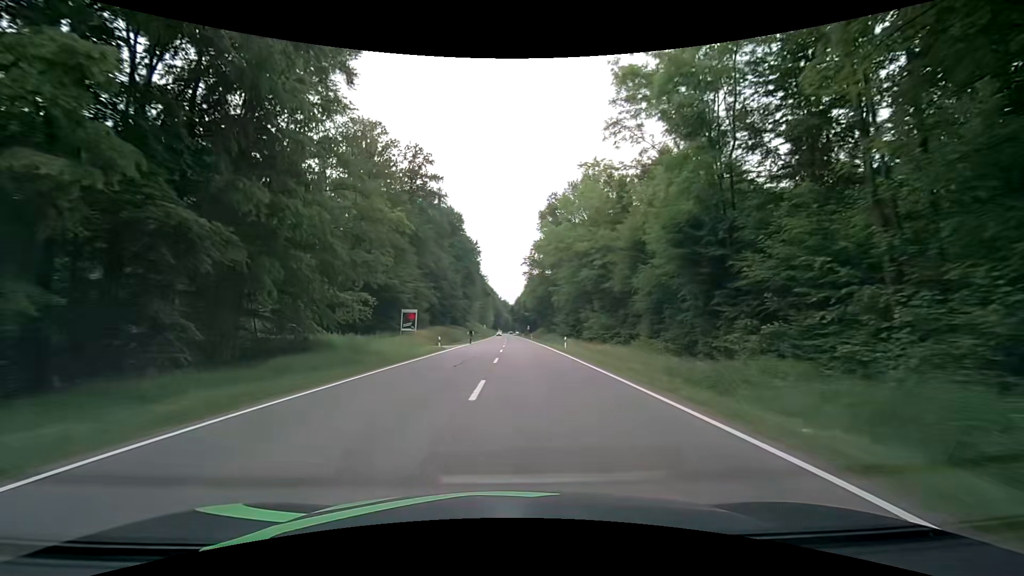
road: secondary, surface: asphalt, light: Day
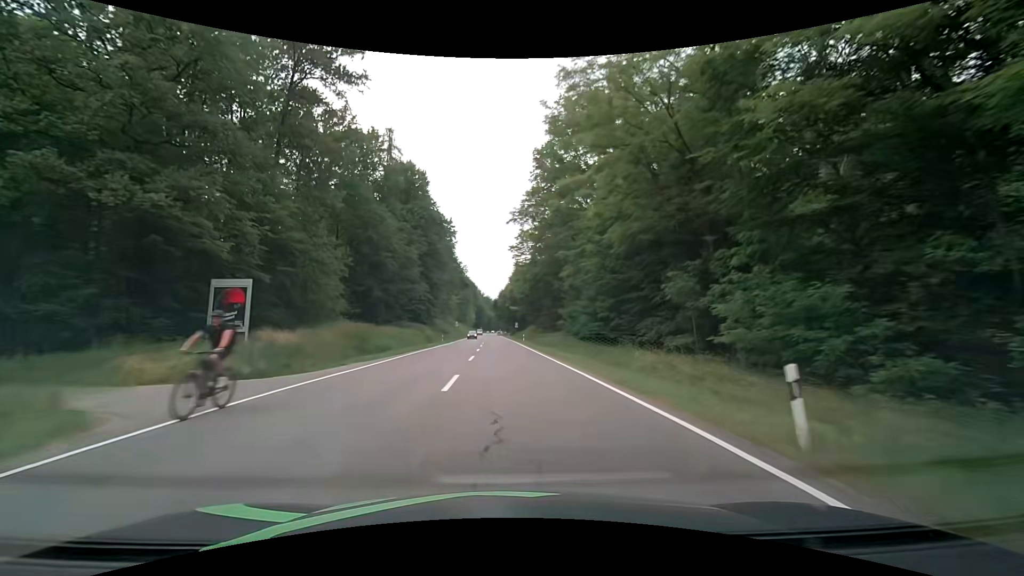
(+0.9, +34.9) m; +2°
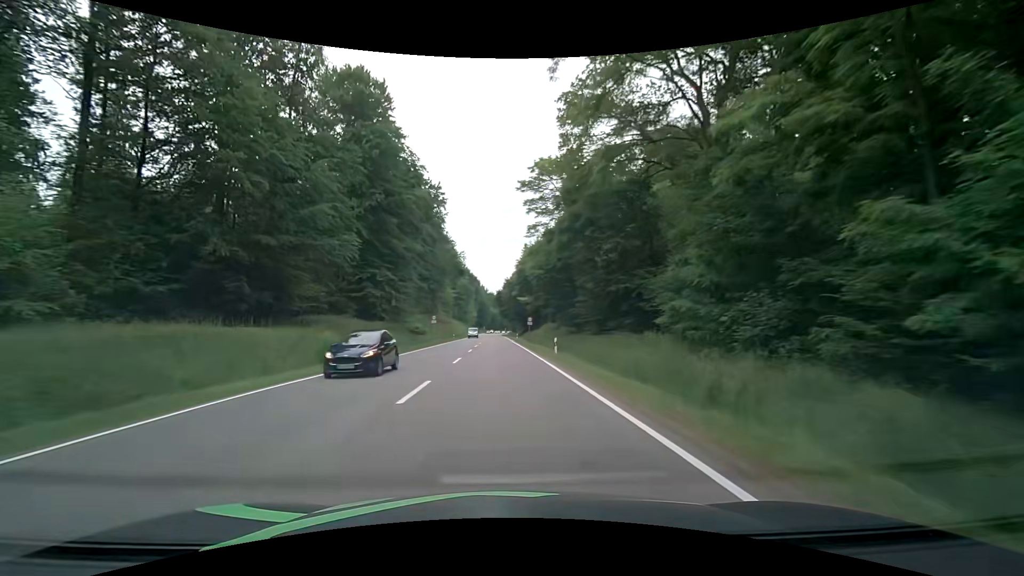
(-0.1, +36.1) m; 0°
(0, +10) (0, +20) (0, +30) (-1, +40) (-1, +50) (-1, +60) (-1, +70) (-2, +80) (-2, +90) (-2, +100) m
